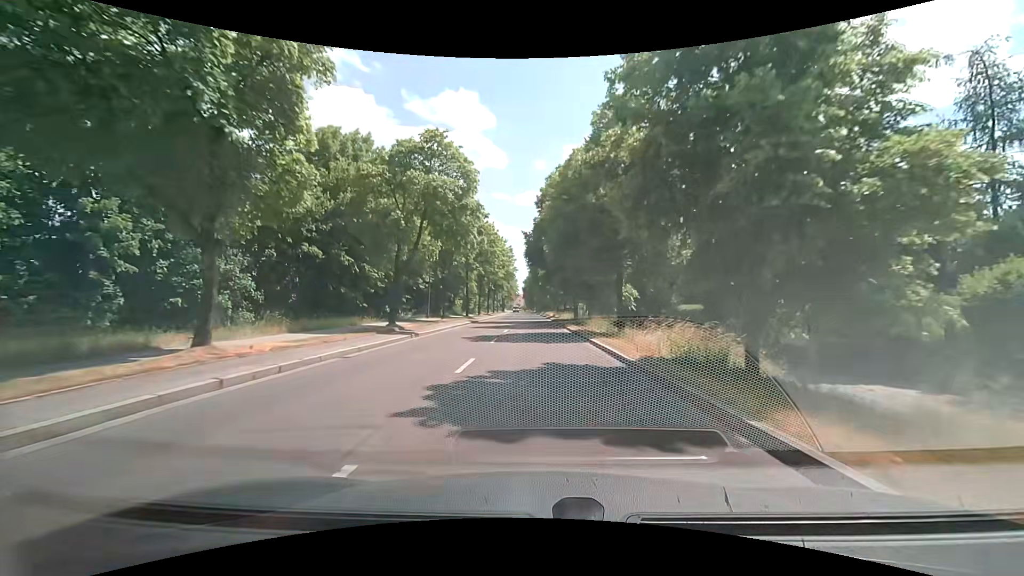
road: secondary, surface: asphalt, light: Day
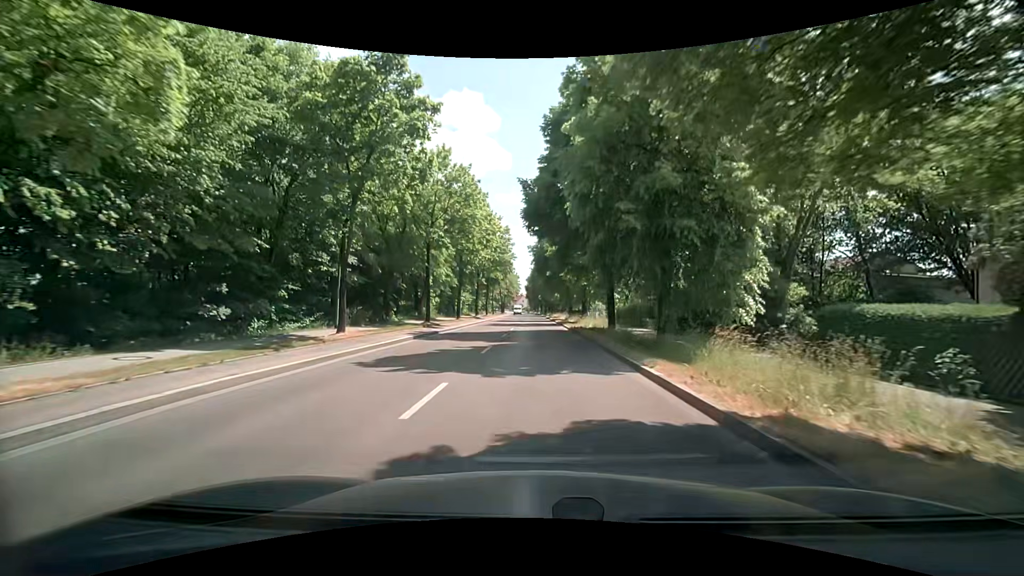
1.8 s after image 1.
(-0.2, +22.3) m; -1°
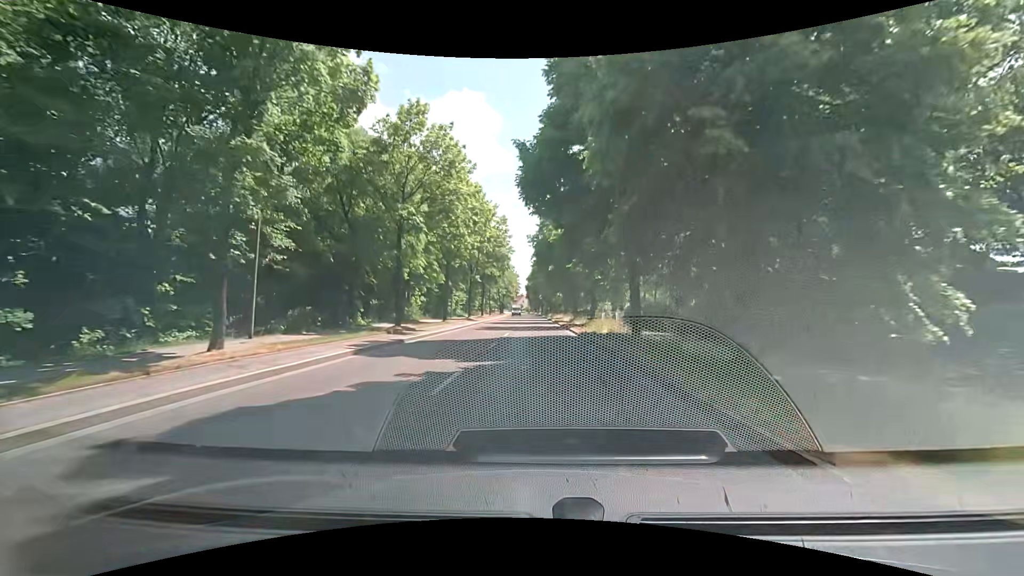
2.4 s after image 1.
(0.0, +7.4) m; +1°
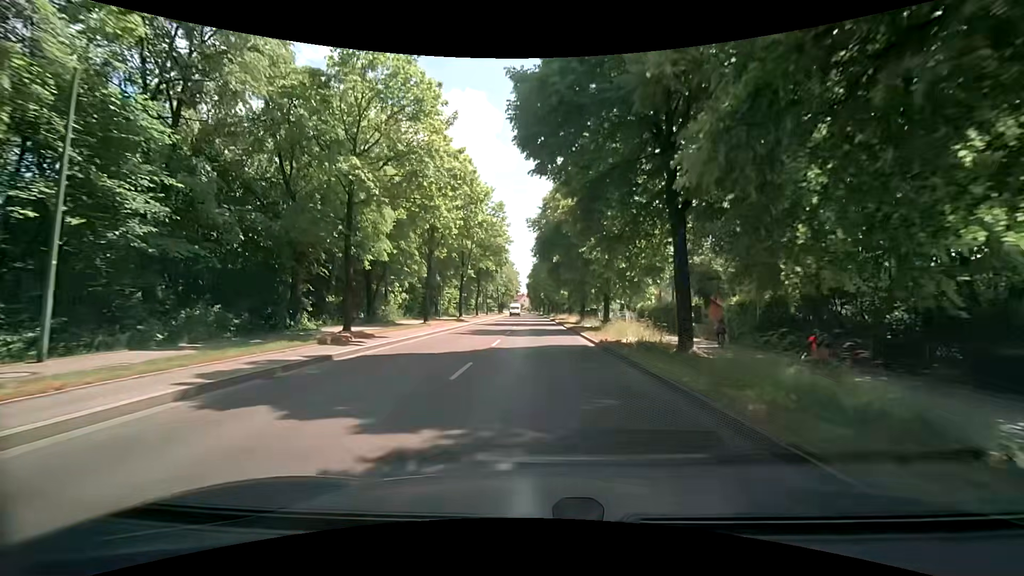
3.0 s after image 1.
(-0.1, +7.4) m; 0°
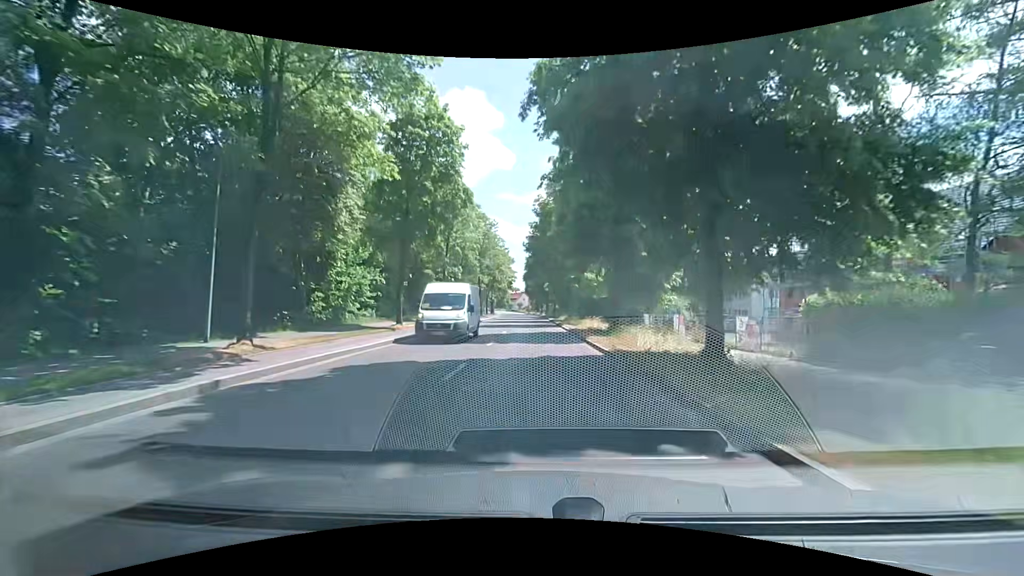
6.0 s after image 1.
(-0.2, +36.3) m; 0°
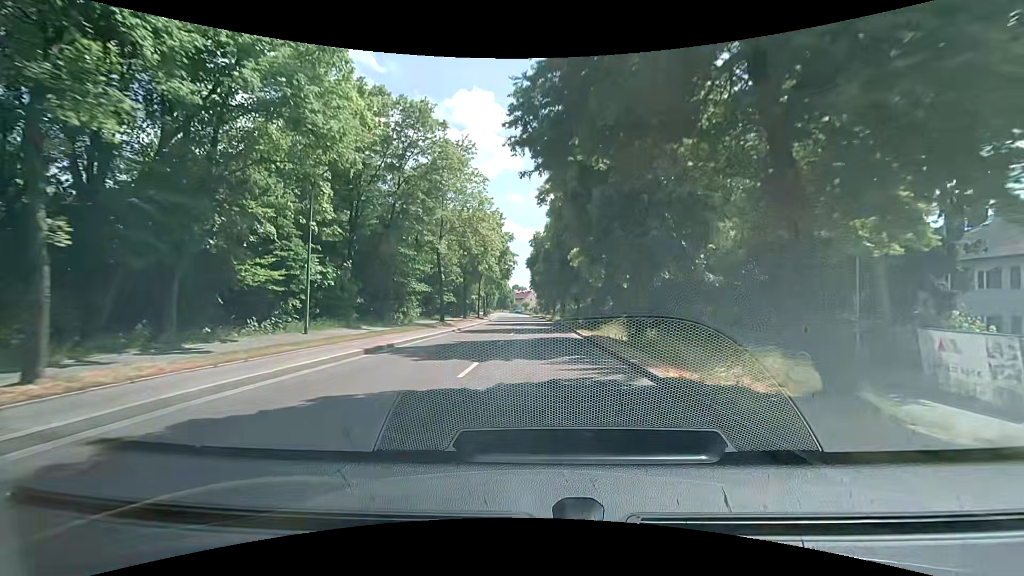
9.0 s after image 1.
(-0.6, +35.5) m; -1°
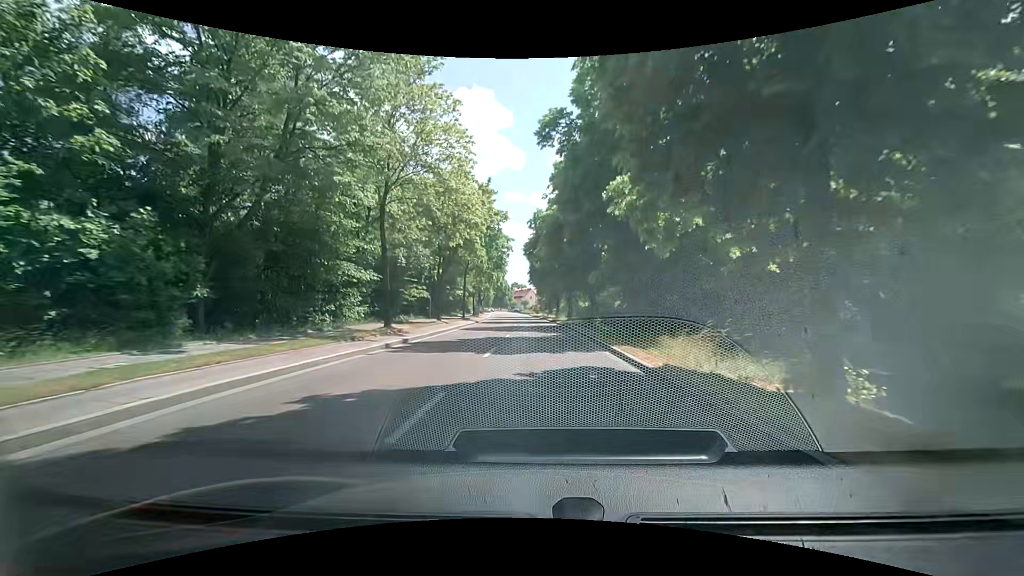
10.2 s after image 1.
(-0.2, +14.0) m; 0°
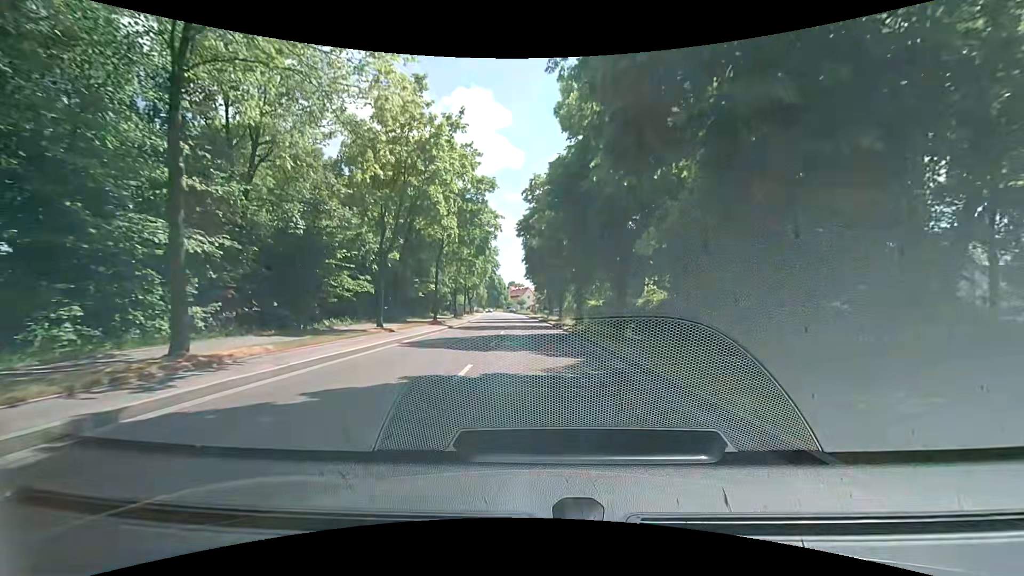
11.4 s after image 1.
(-0.1, +14.1) m; 0°
(0, +10) (0, +20) (-1, +30) (-1, +40) (-2, +50) (-2, +60) (-3, +70) (-4, +80) (-5, +90) (-6, +100) m
